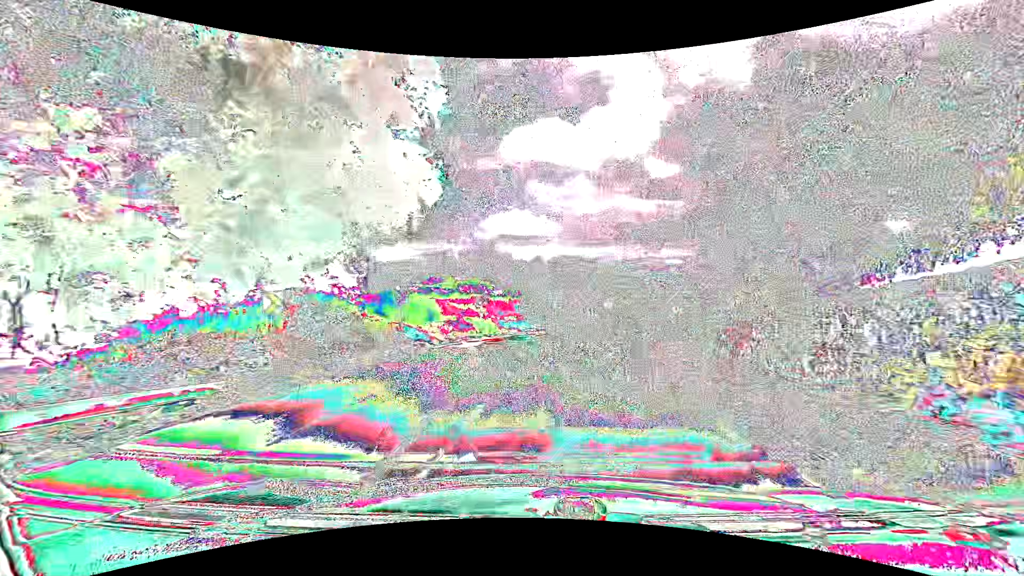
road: tertiary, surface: asphalt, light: Day
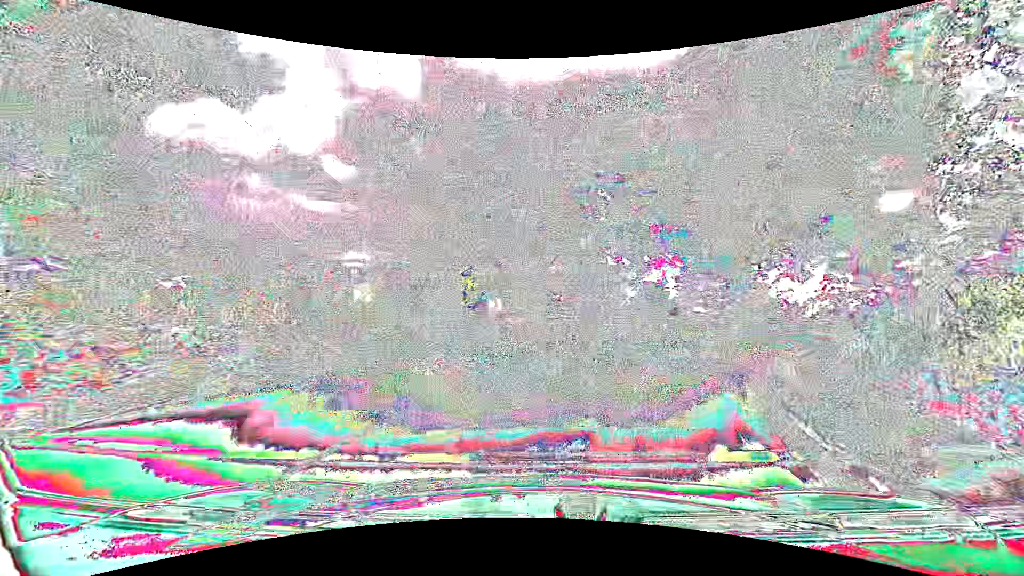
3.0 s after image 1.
(+6.7, +30.0) m; +35°
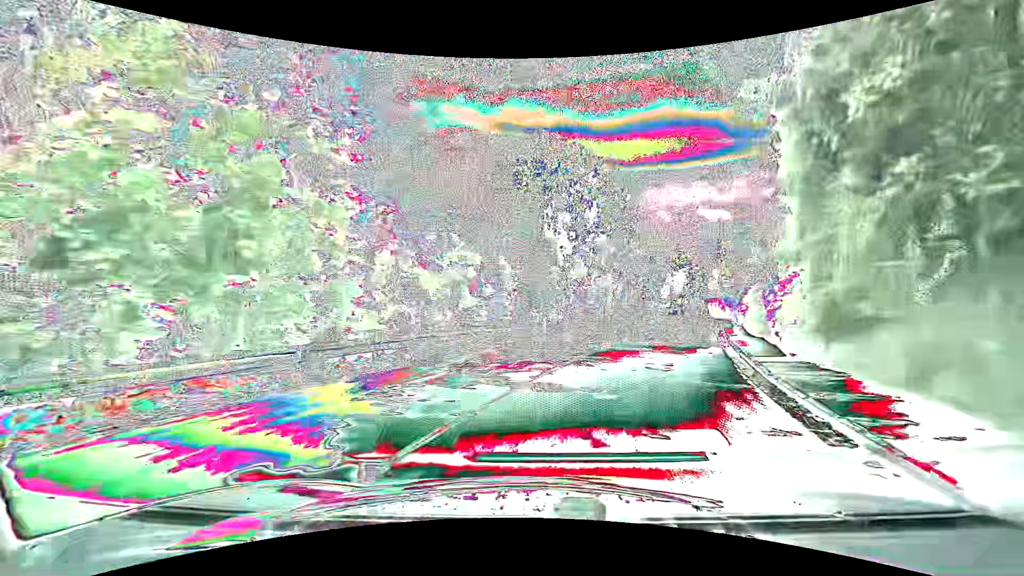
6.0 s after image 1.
(+12.6, +25.5) m; +54°
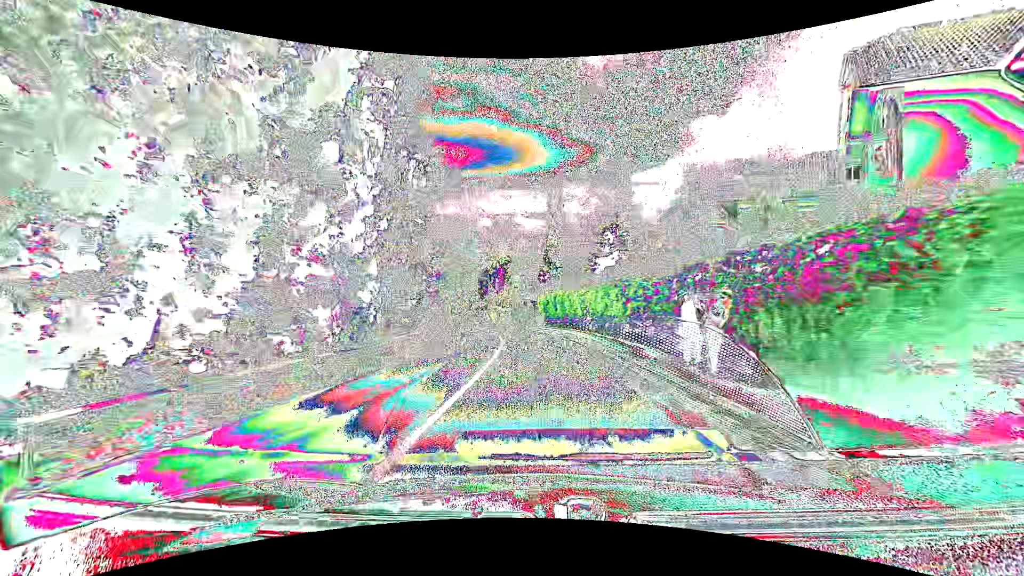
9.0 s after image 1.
(+9.0, +32.0) m; +21°
